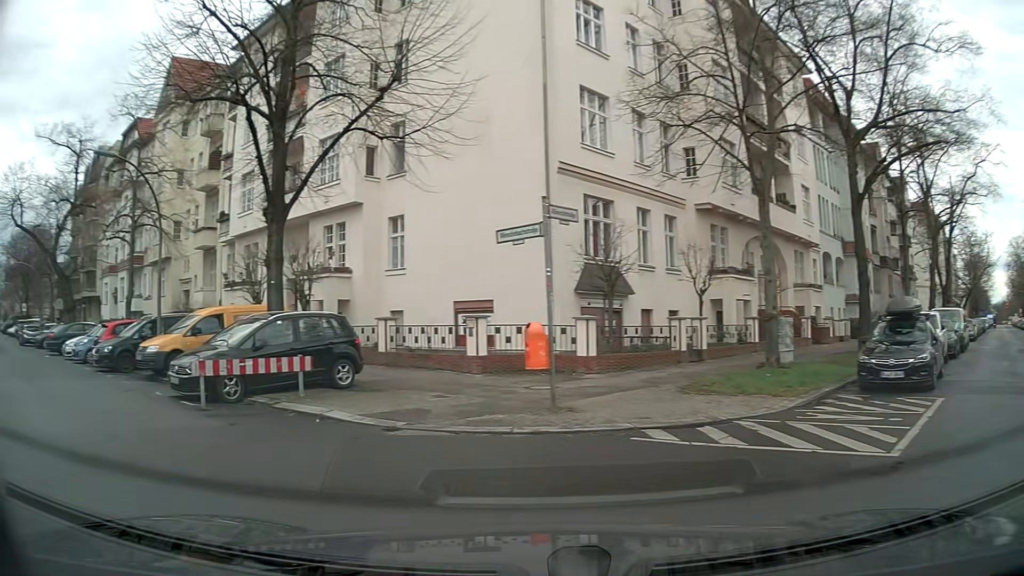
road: residential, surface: asphalt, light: Day
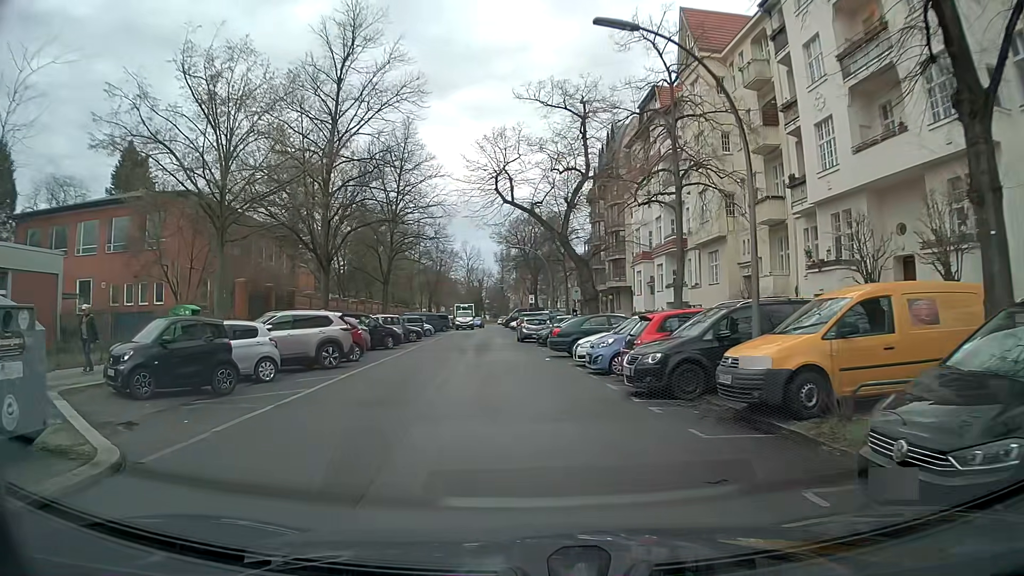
(-4.2, +8.1) m; -44°
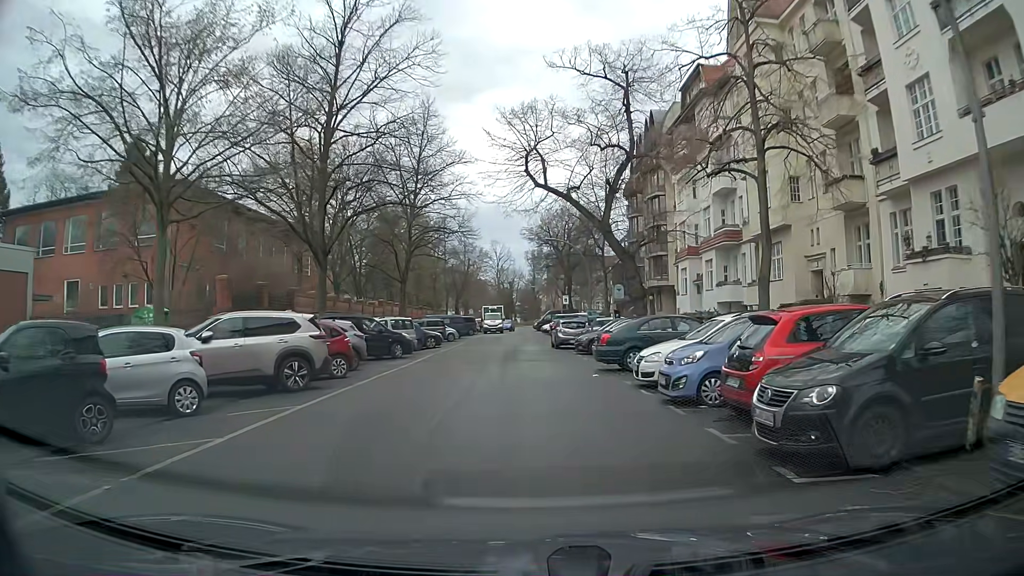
(-0.3, +5.7) m; -3°
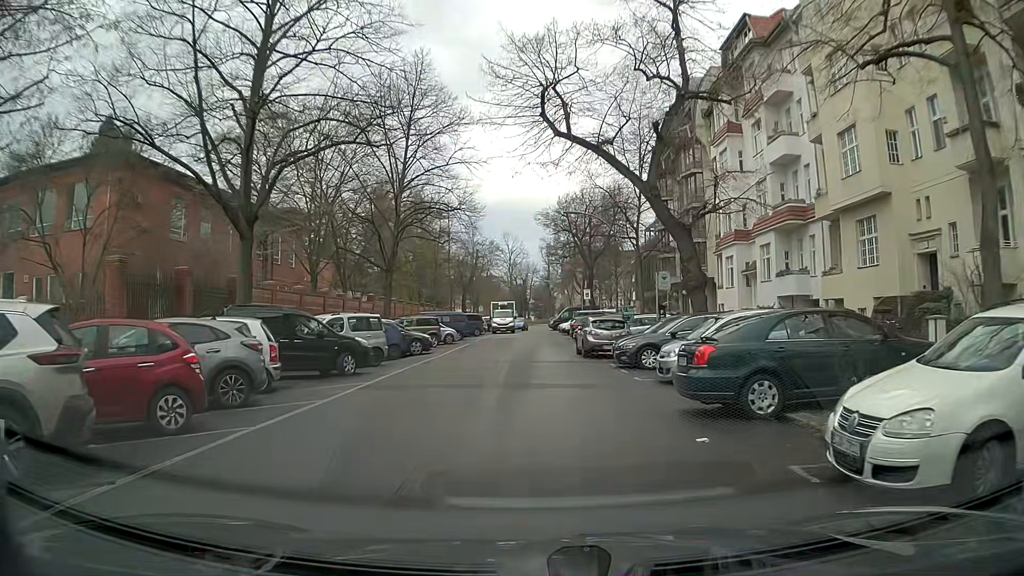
(-0.1, +9.2) m; -3°
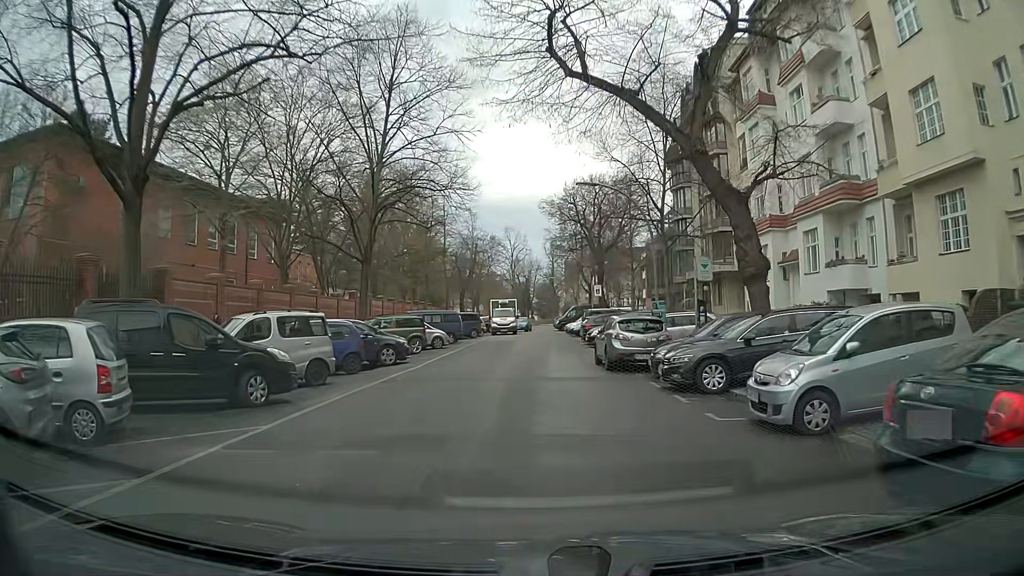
(+0.1, +6.3) m; 0°
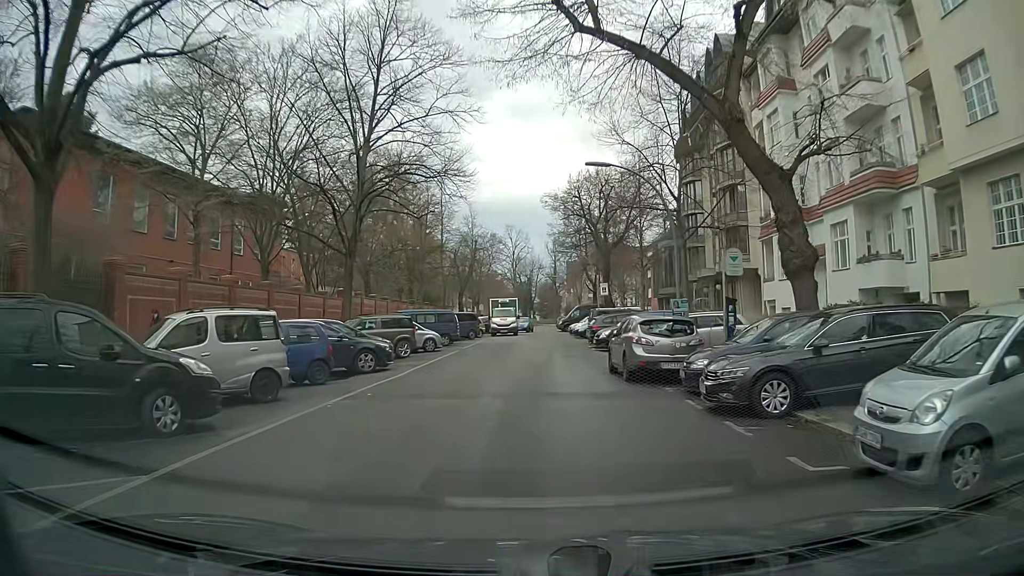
(0.0, +3.2) m; +1°
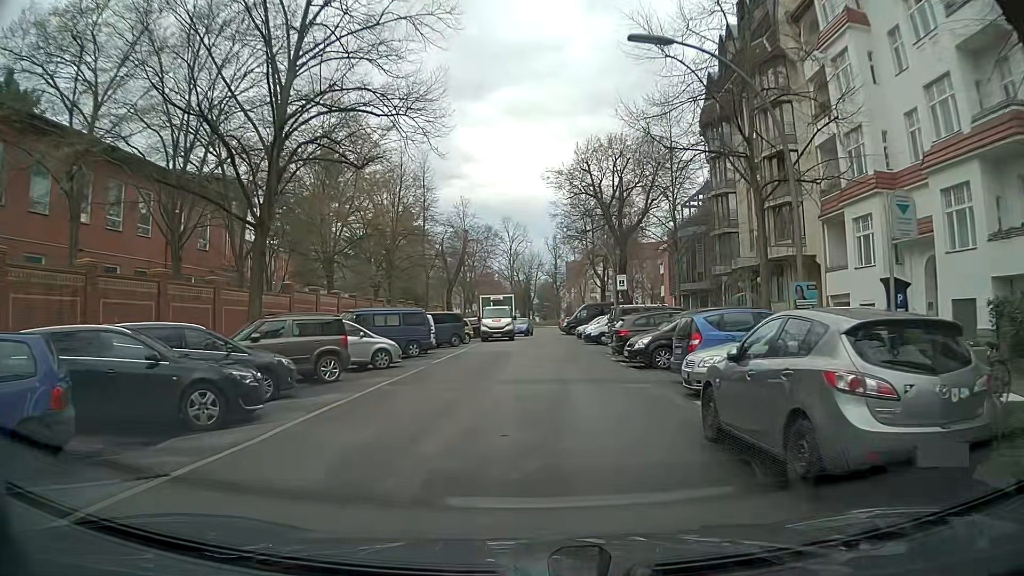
(+0.1, +9.8) m; +1°
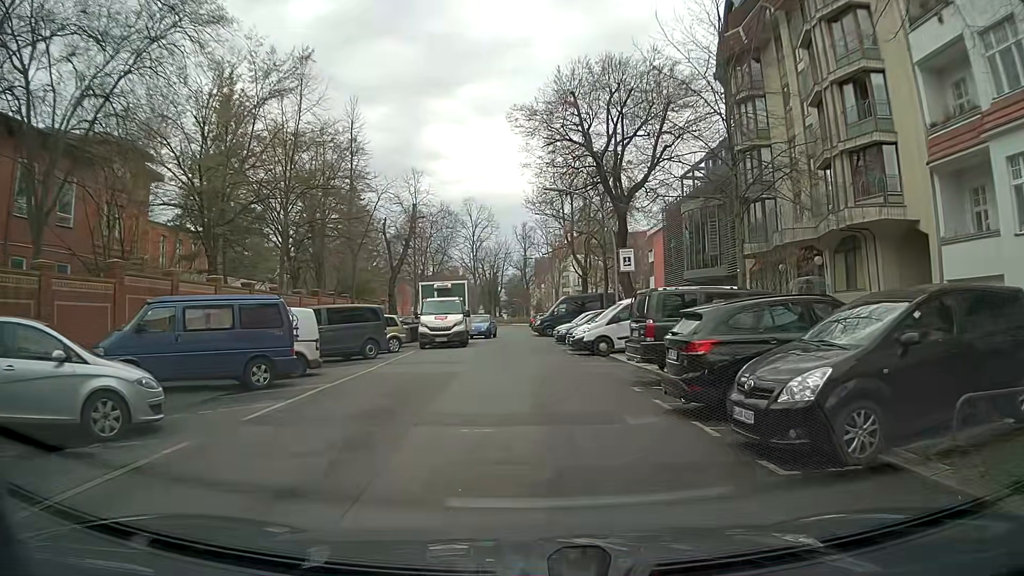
(+0.2, +13.0) m; +3°
